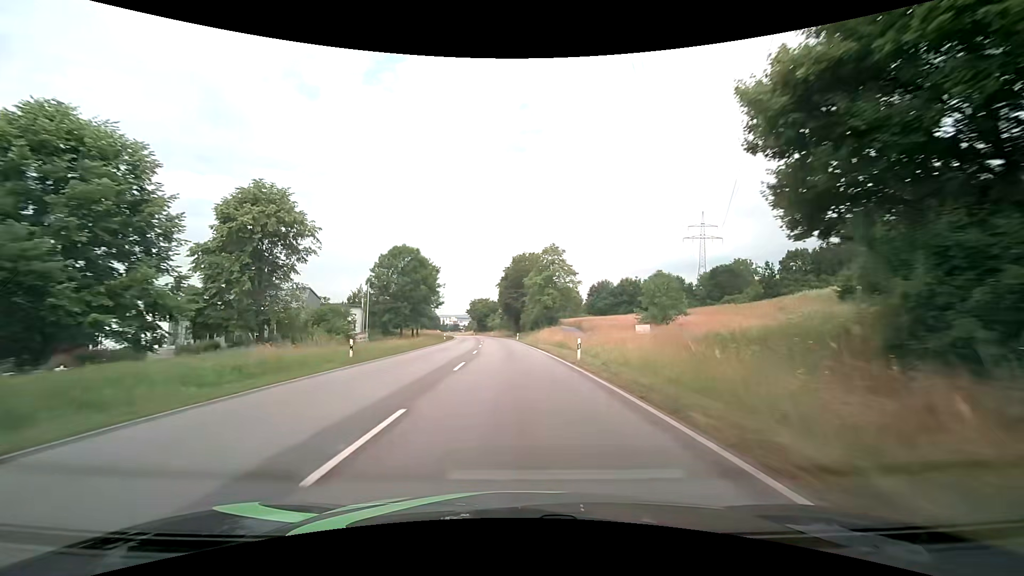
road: primary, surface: asphalt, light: Day
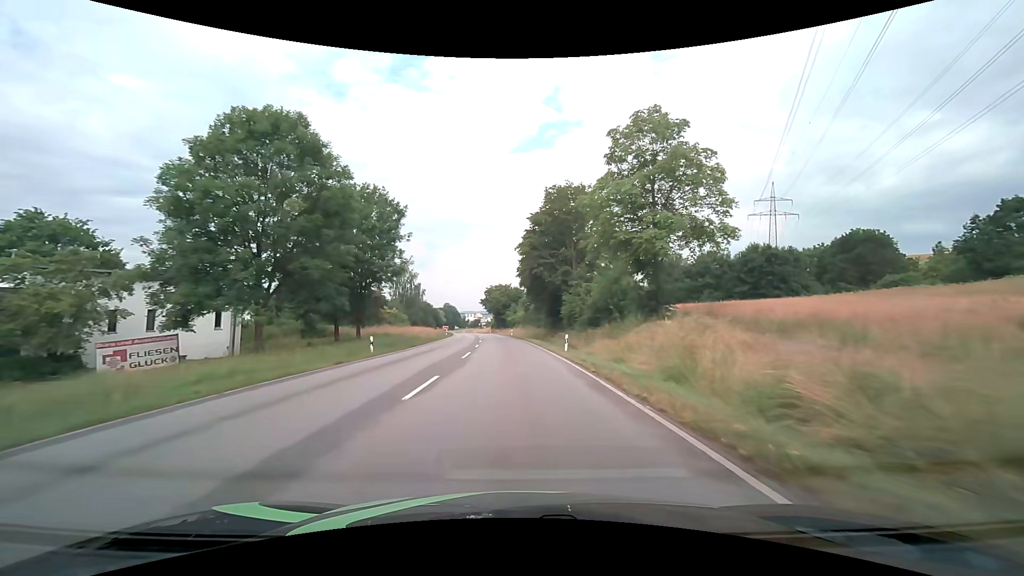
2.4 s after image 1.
(-1.2, +43.2) m; -3°
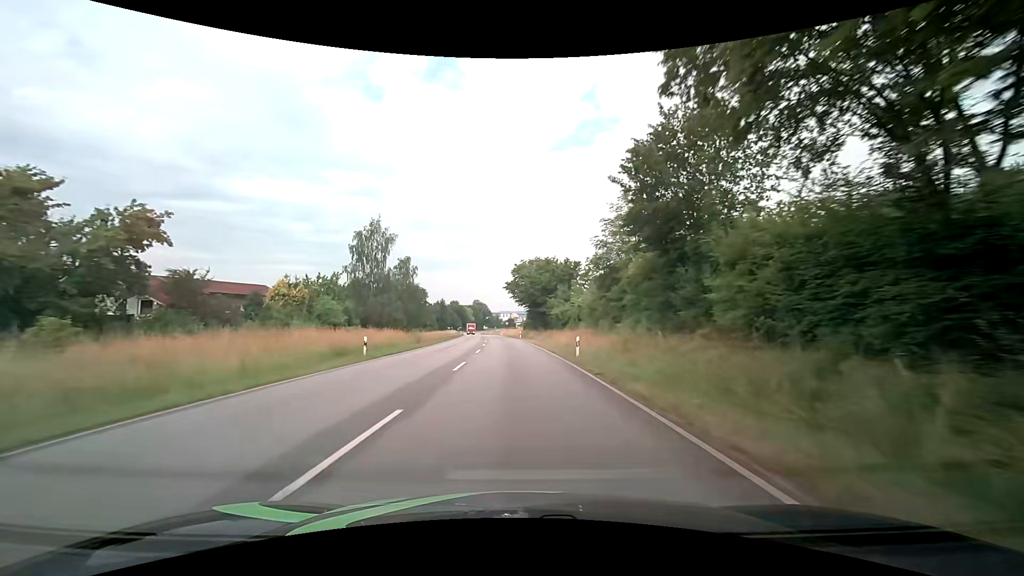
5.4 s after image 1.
(-1.9, +53.0) m; -4°
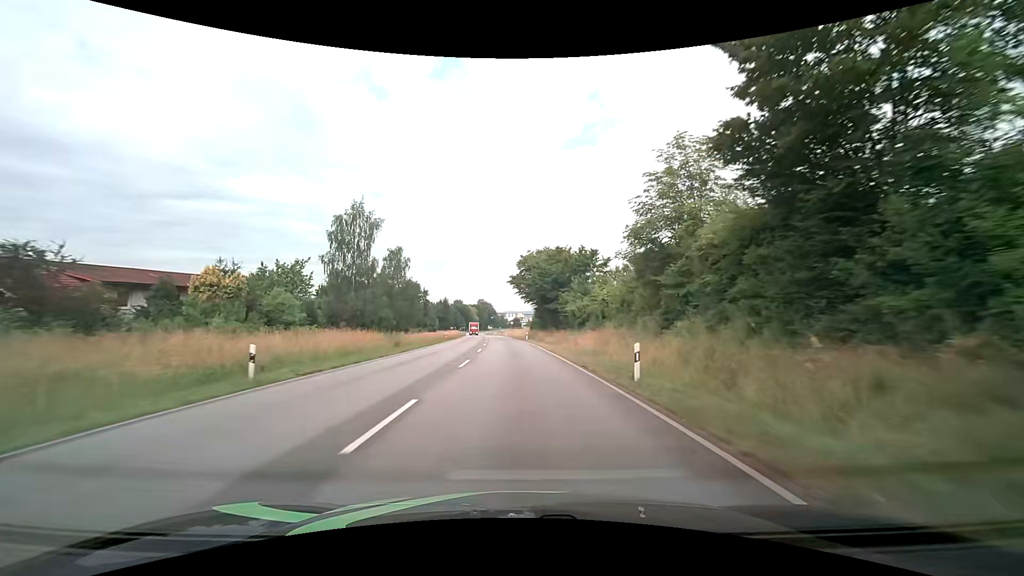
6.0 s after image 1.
(-0.1, +10.5) m; -1°
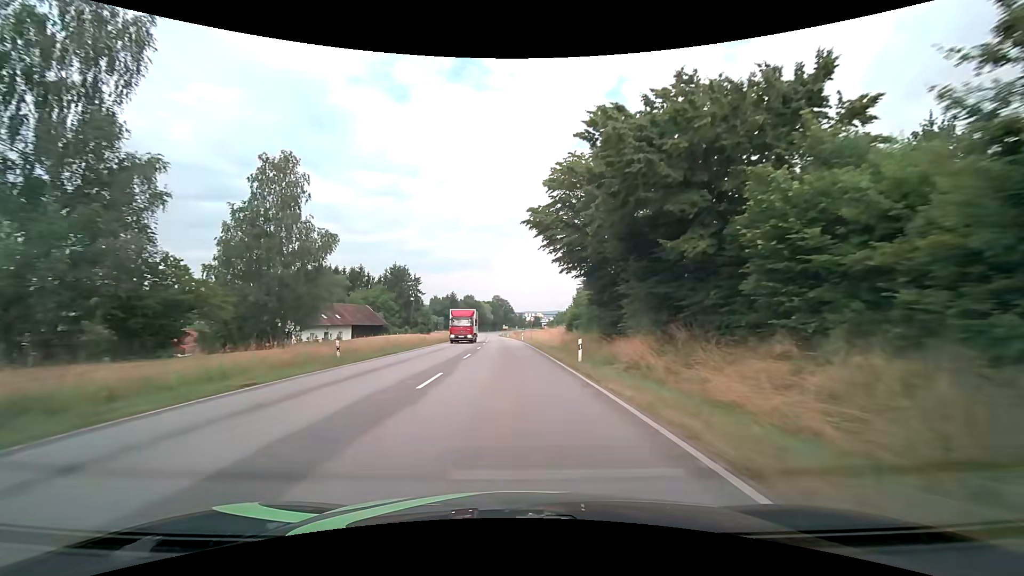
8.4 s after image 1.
(-0.4, +41.9) m; -2°
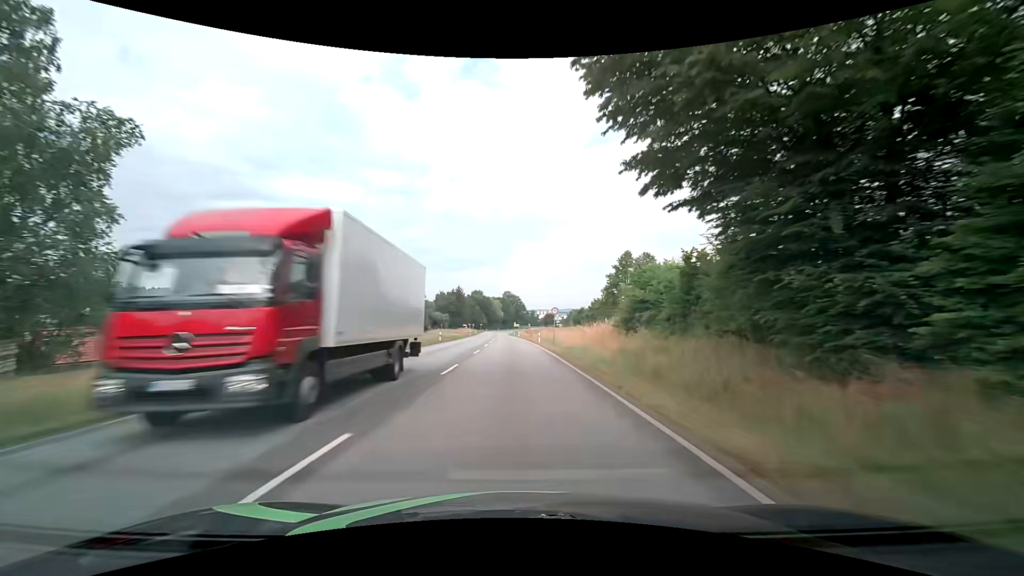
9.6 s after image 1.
(-0.3, +20.9) m; -2°
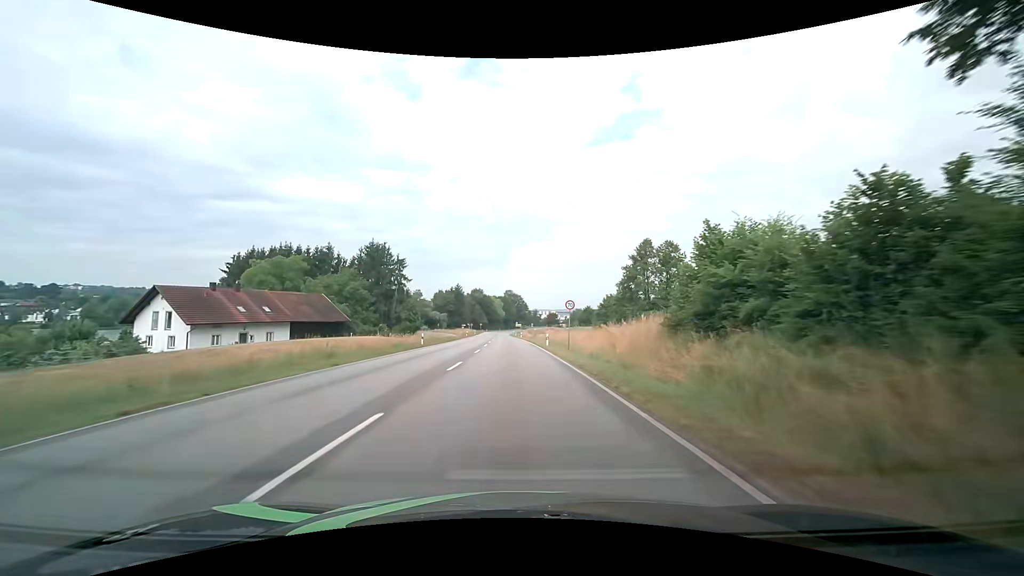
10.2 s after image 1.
(0.0, +10.4) m; 0°
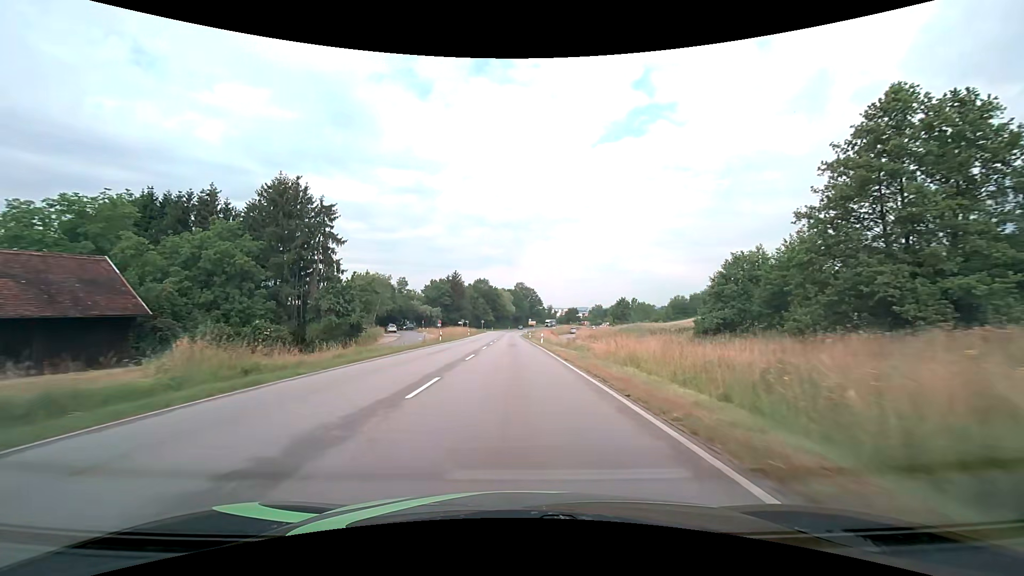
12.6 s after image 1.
(-0.6, +42.1) m; -1°
(0, +10) (0, +20) (0, +30) (0, +40) (-1, +50) (-1, +60) (-1, +70) (-1, +80) (-1, +90) (-1, +100) m
